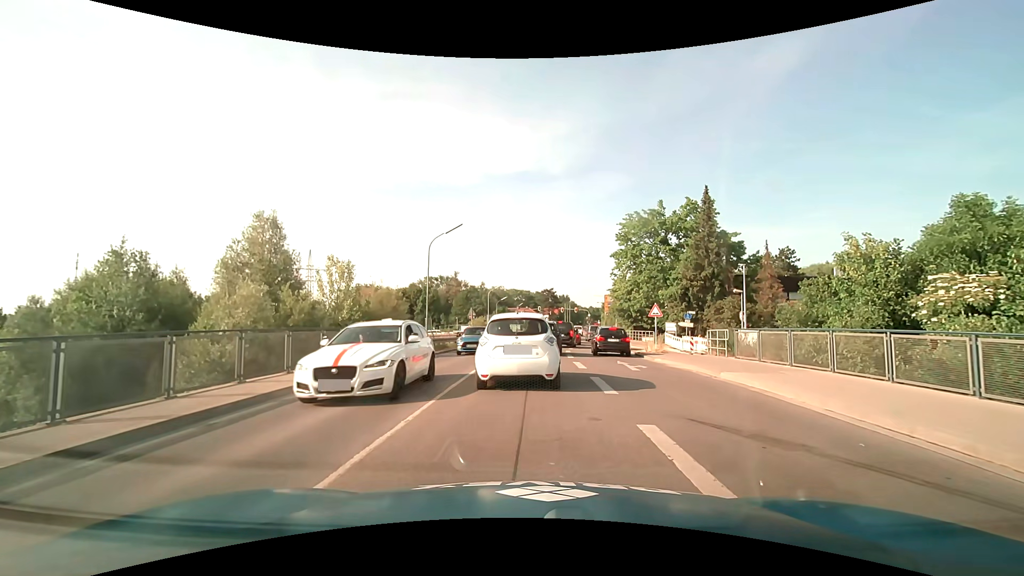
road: secondary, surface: asphalt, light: Day
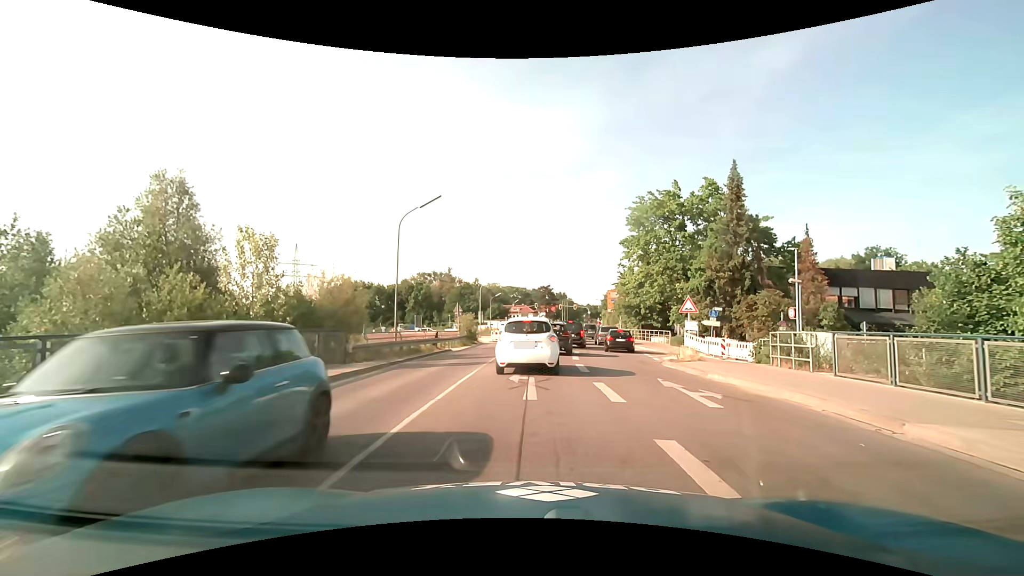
(+0.1, +7.0) m; +1°
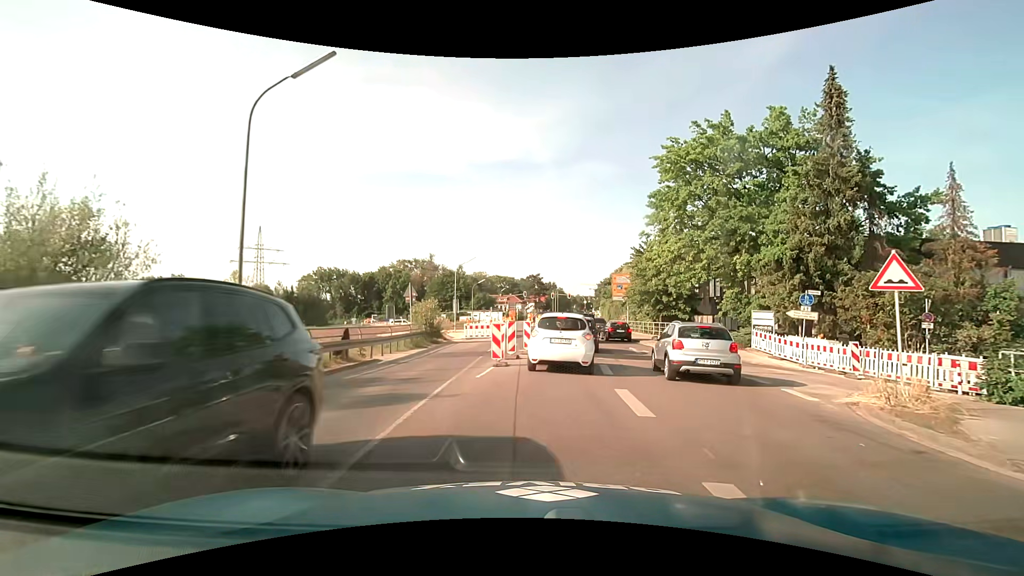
(+0.1, +13.6) m; +2°
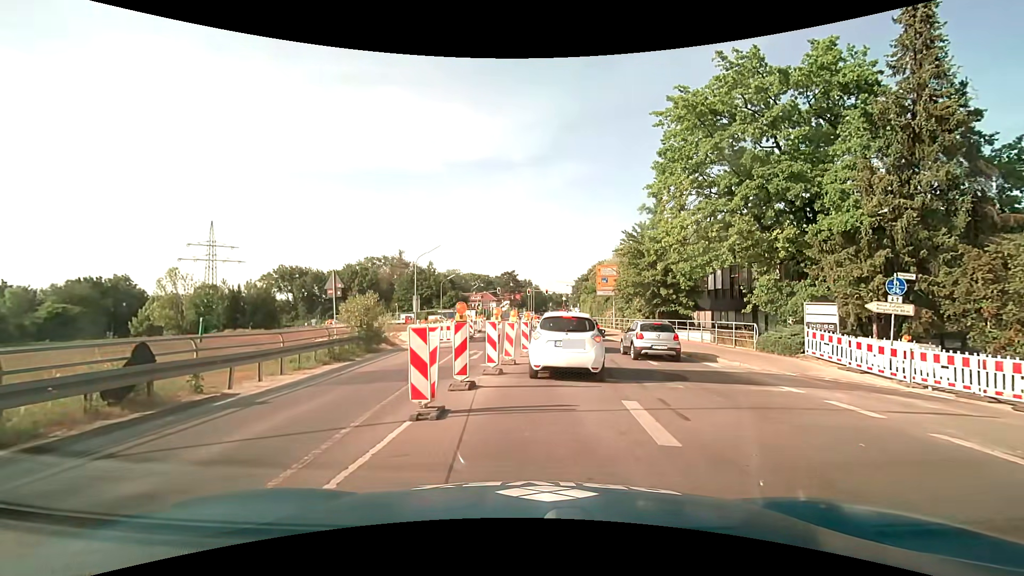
(+0.2, +7.5) m; +3°
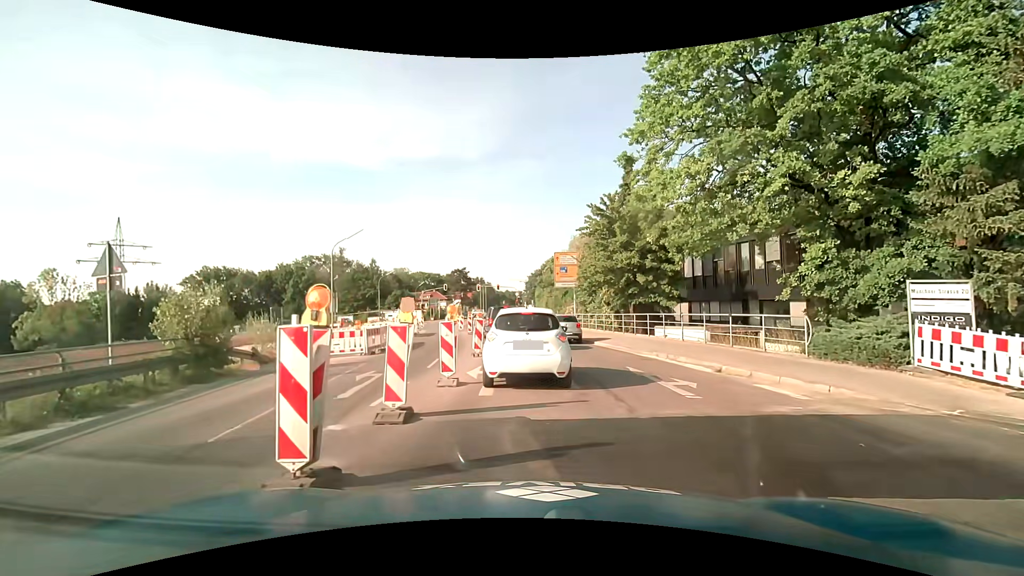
(+0.3, +8.1) m; +5°
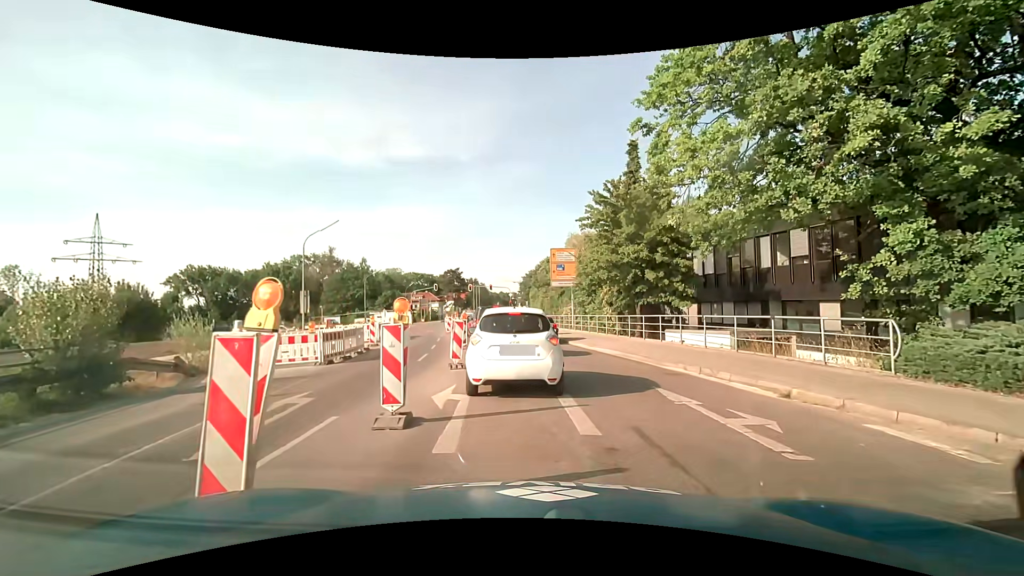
(0.0, +3.6) m; 0°
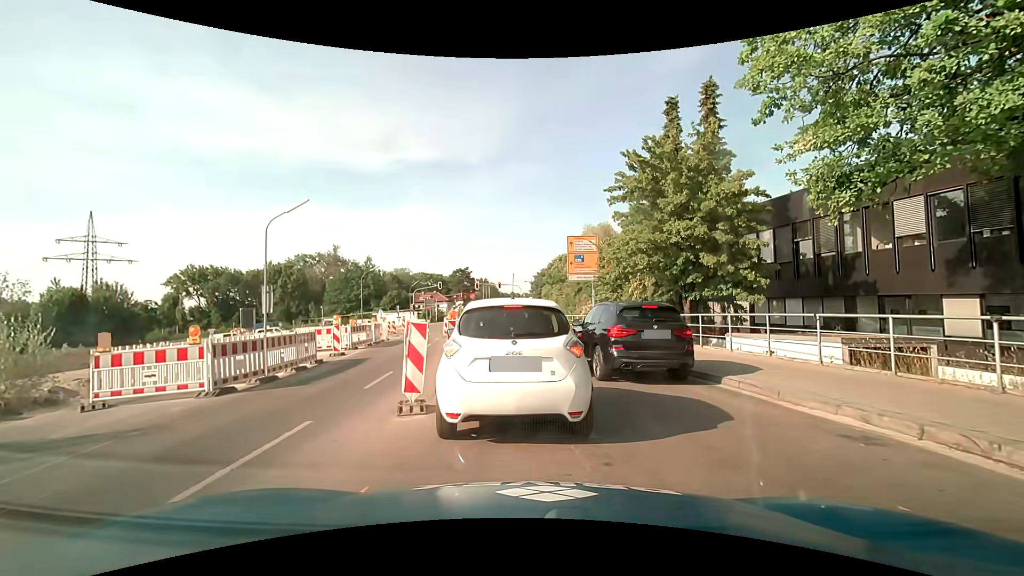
(-0.1, +6.2) m; -3°
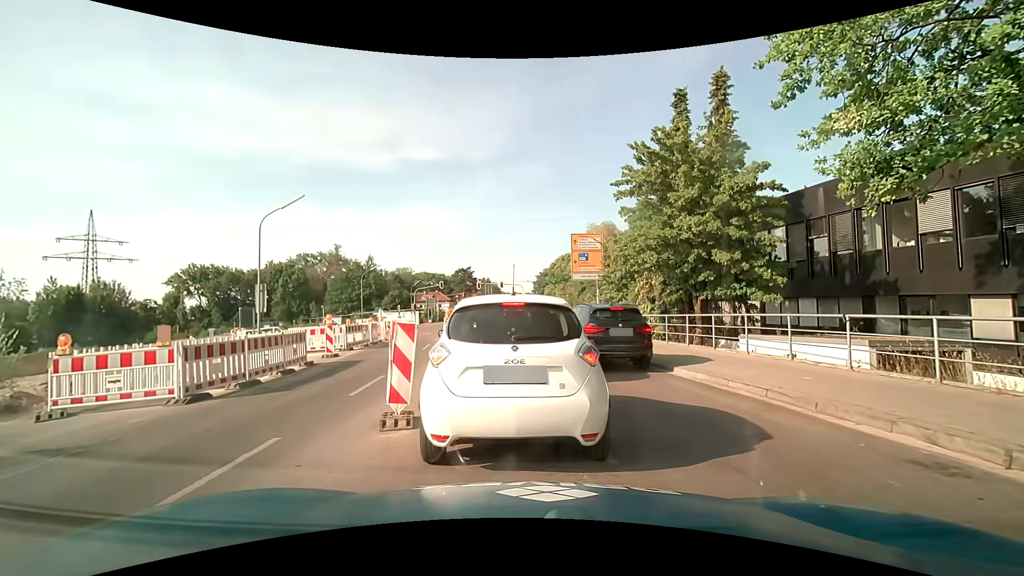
(0.0, +0.9) m; -1°
